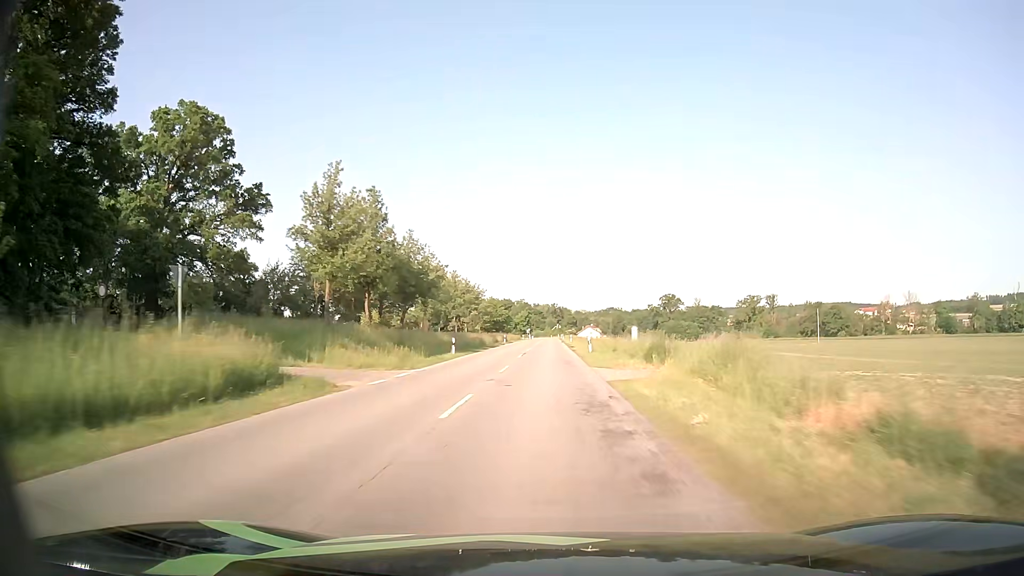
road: secondary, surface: asphalt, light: Day
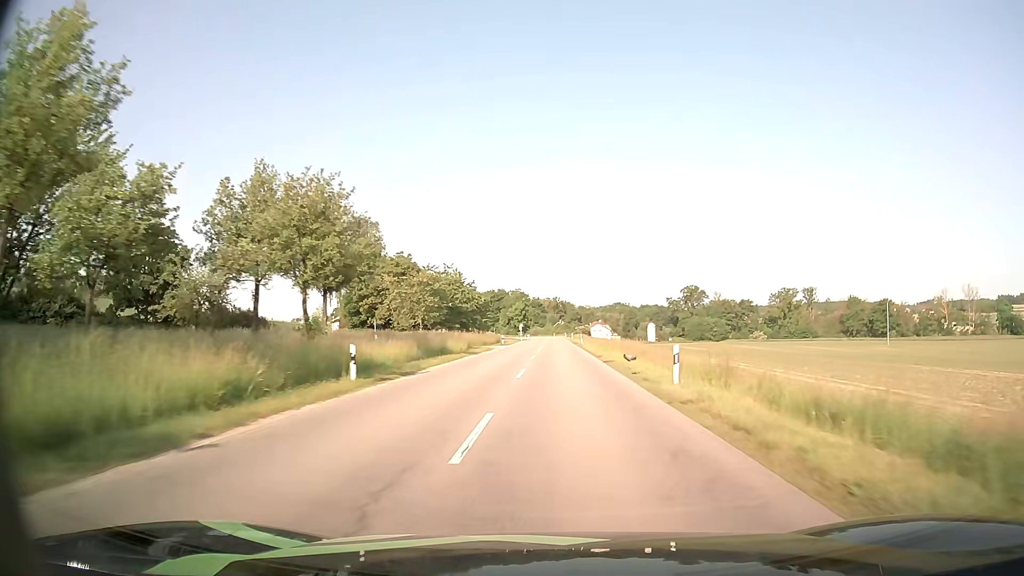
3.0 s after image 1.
(-0.3, +63.4) m; 0°
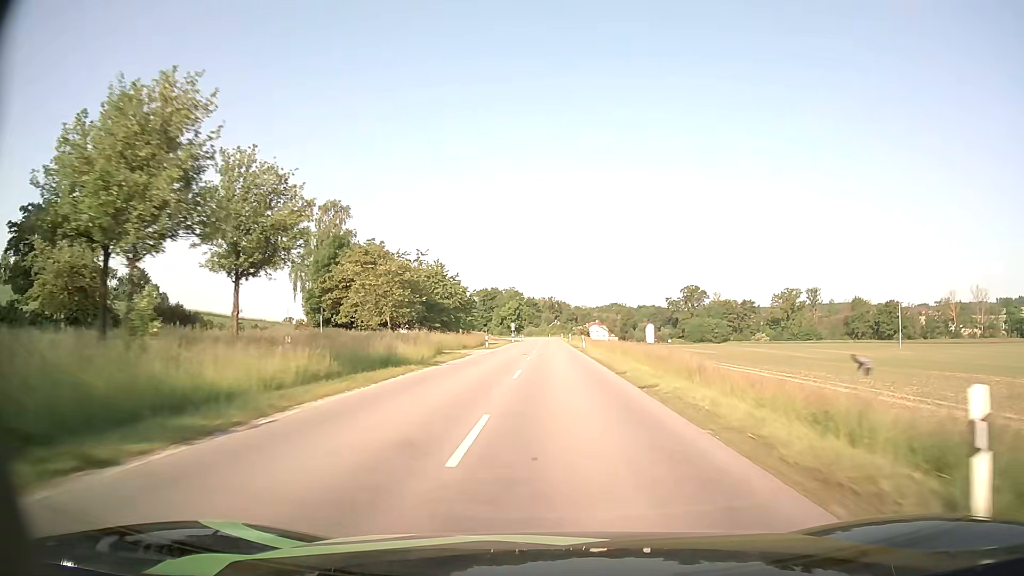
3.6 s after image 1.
(0.0, +12.2) m; 0°
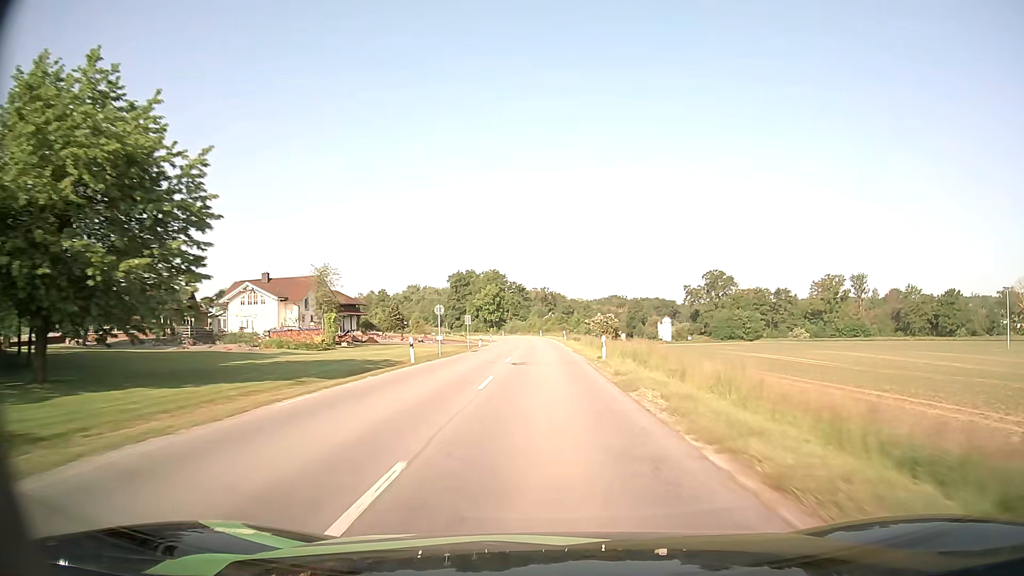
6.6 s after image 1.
(+0.1, +64.6) m; 0°
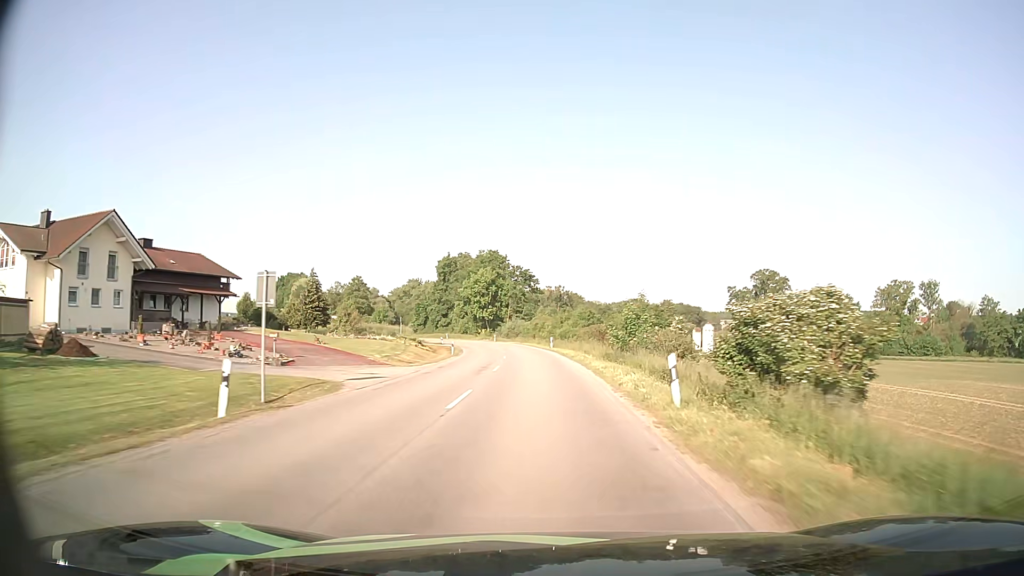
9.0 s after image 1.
(-0.4, +50.5) m; -1°
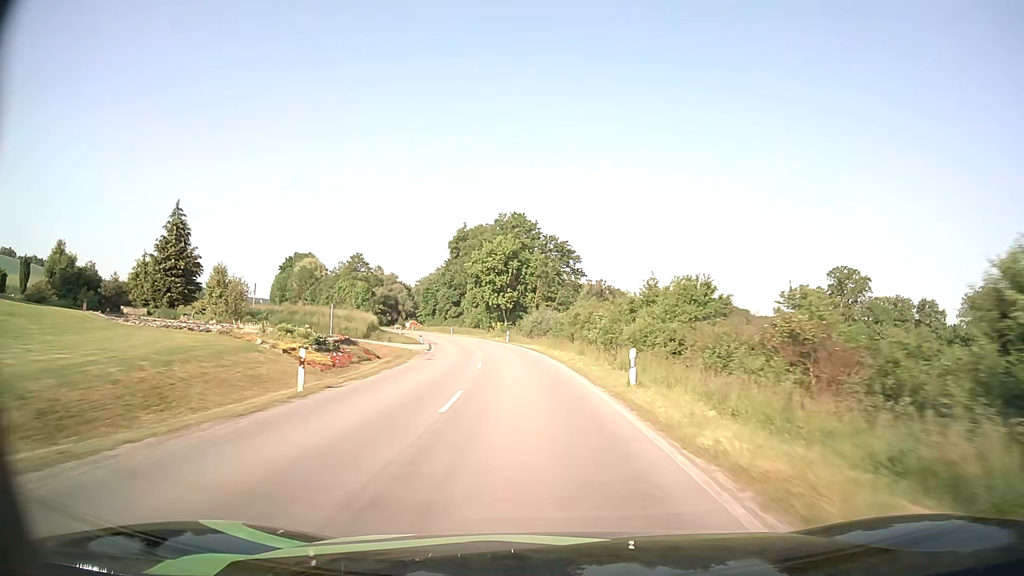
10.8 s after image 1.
(-0.7, +37.2) m; -3°
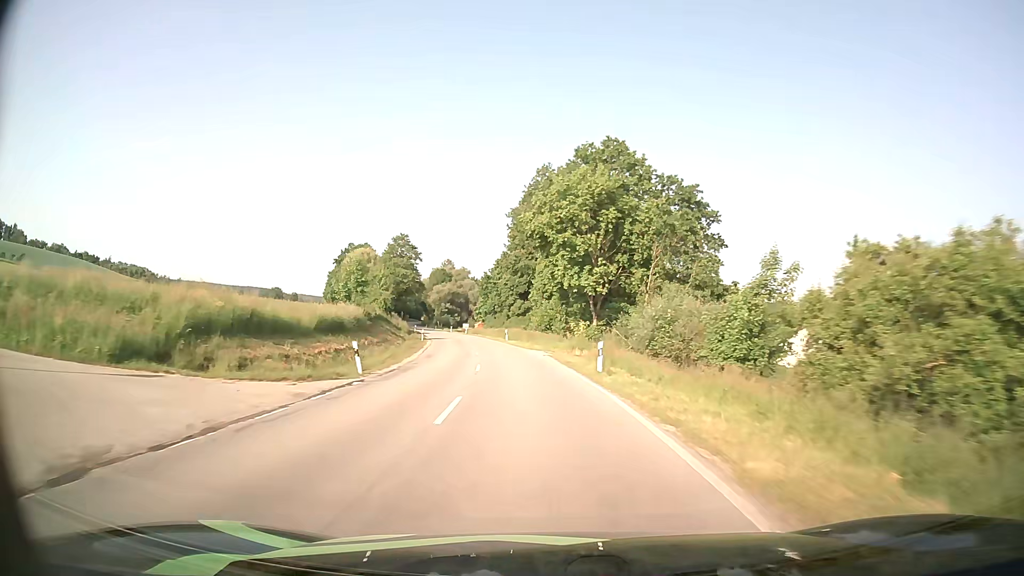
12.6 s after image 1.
(-2.1, +38.0) m; -7°
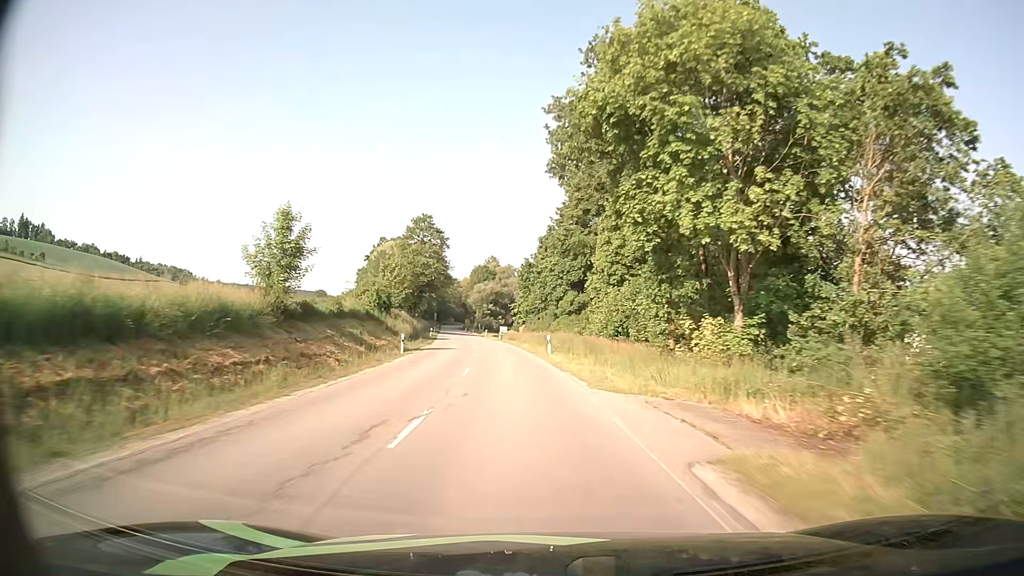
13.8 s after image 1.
(-1.2, +26.1) m; -5°
(0, +10) (-1, +20) (-1, +30) (-3, +40) (-4, +50) (-5, +60) (-7, +70) (-8, +79) (-10, +89) (-12, +99) m
